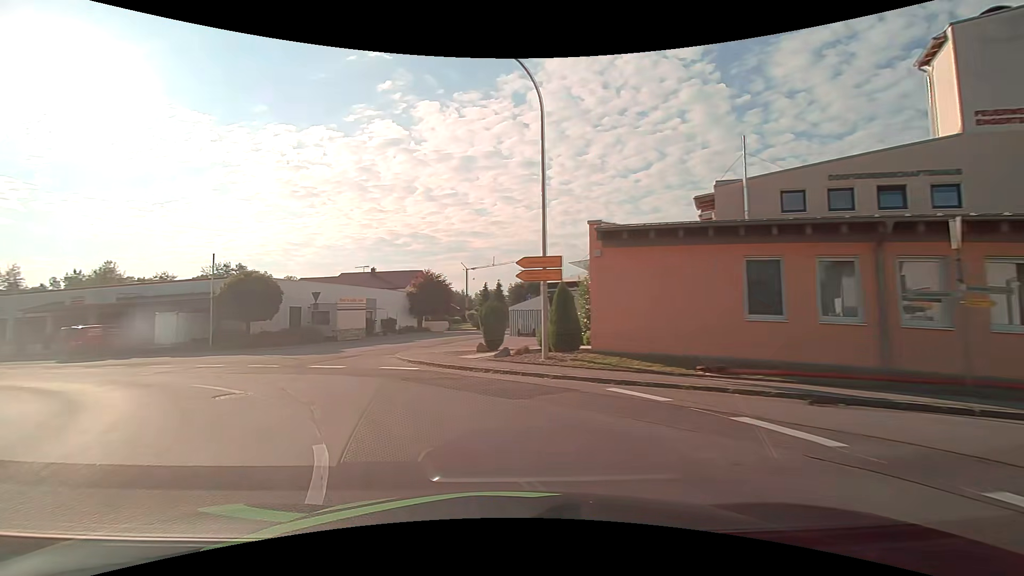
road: tertiary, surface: asphalt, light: Day
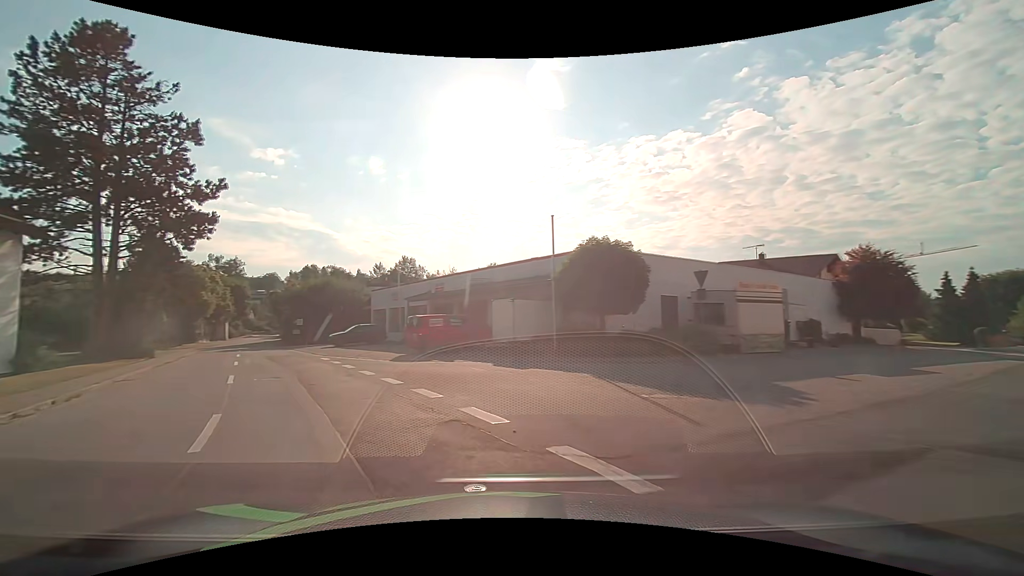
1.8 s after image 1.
(-5.0, +14.1) m; -40°
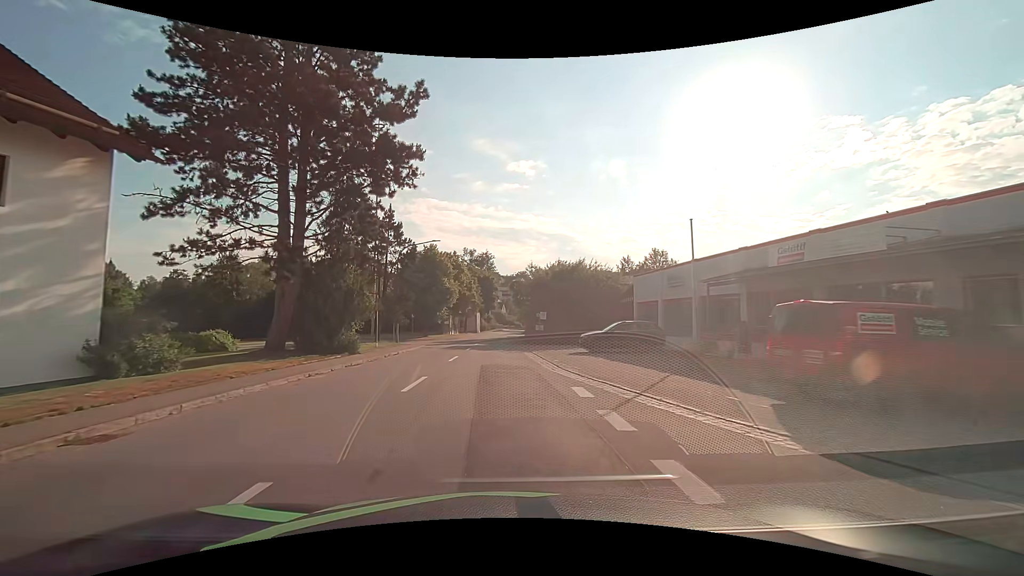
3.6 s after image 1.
(-4.6, +14.0) m; -28°
(0, +10) (-1, +20) (-1, +30) (-1, +40) (-1, +50) (-1, +60) (-1, +70) (-1, +80) (0, +90) (0, +100) m
